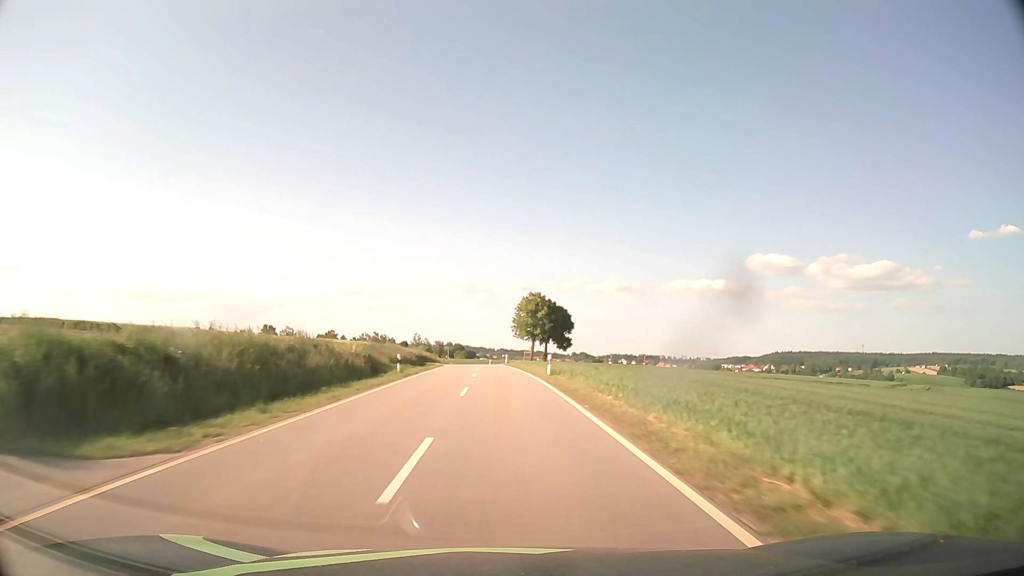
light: Day
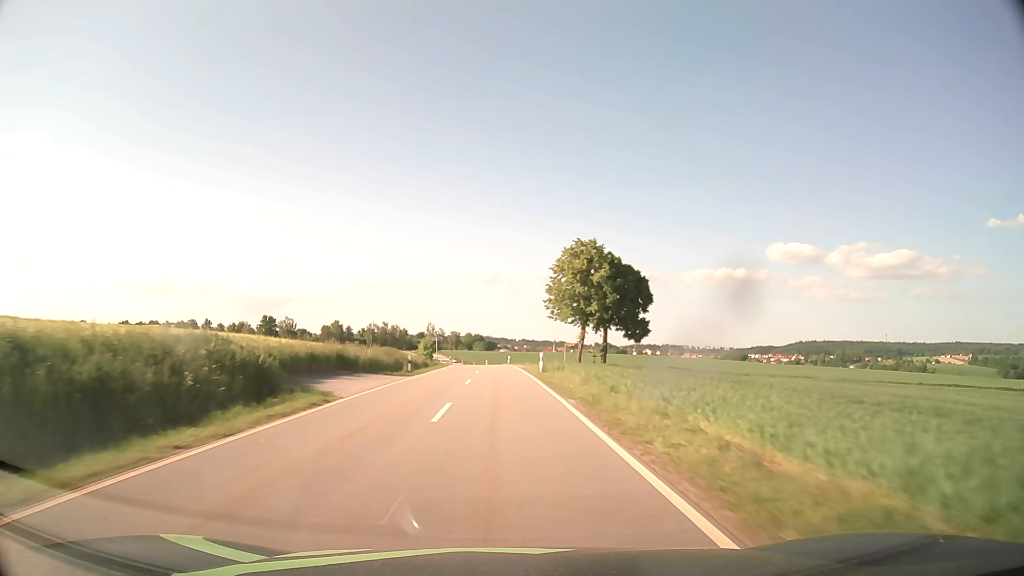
(-0.6, +42.4) m; -2°
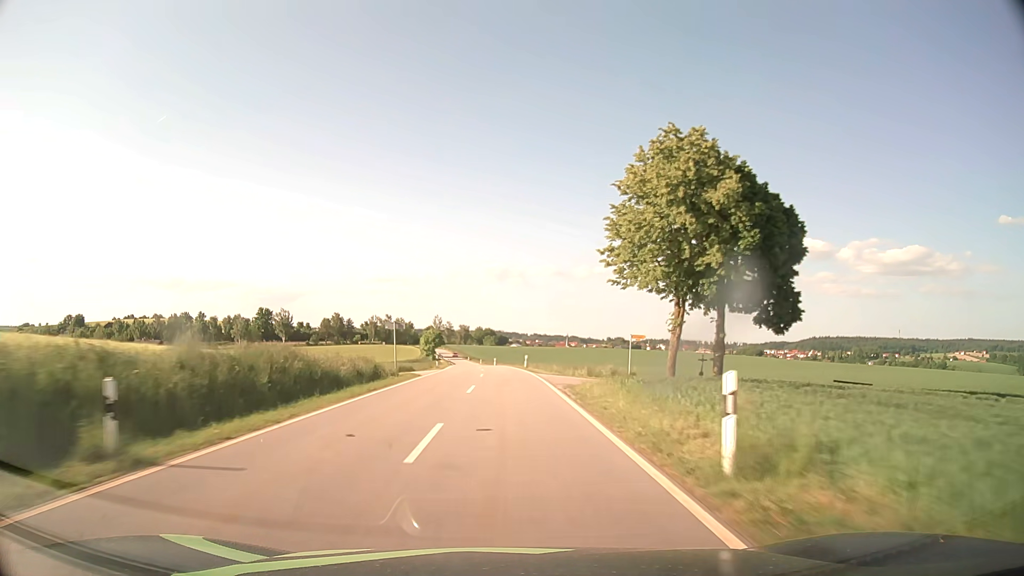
(-0.3, +28.5) m; -1°
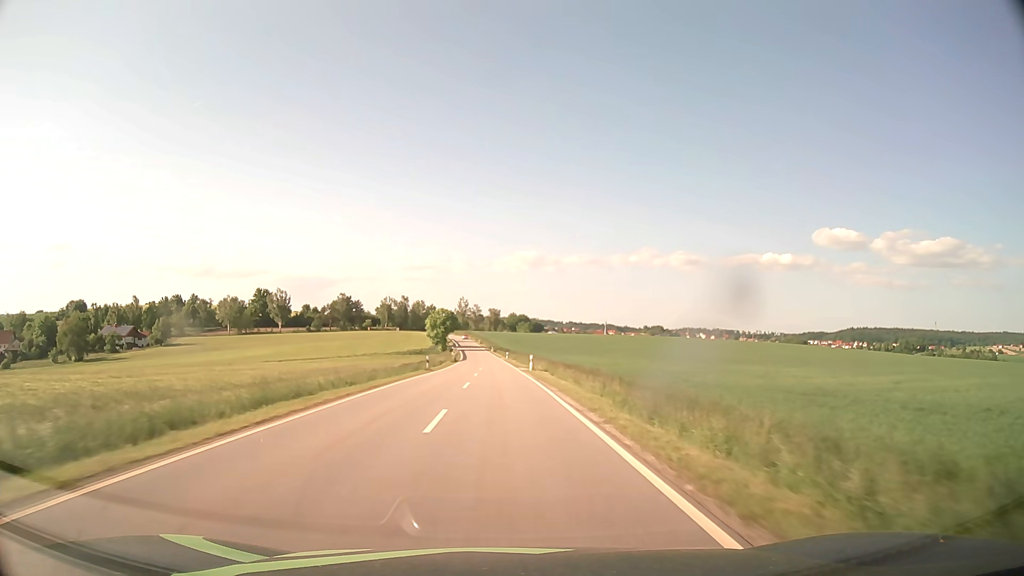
(-1.0, +58.2) m; -3°
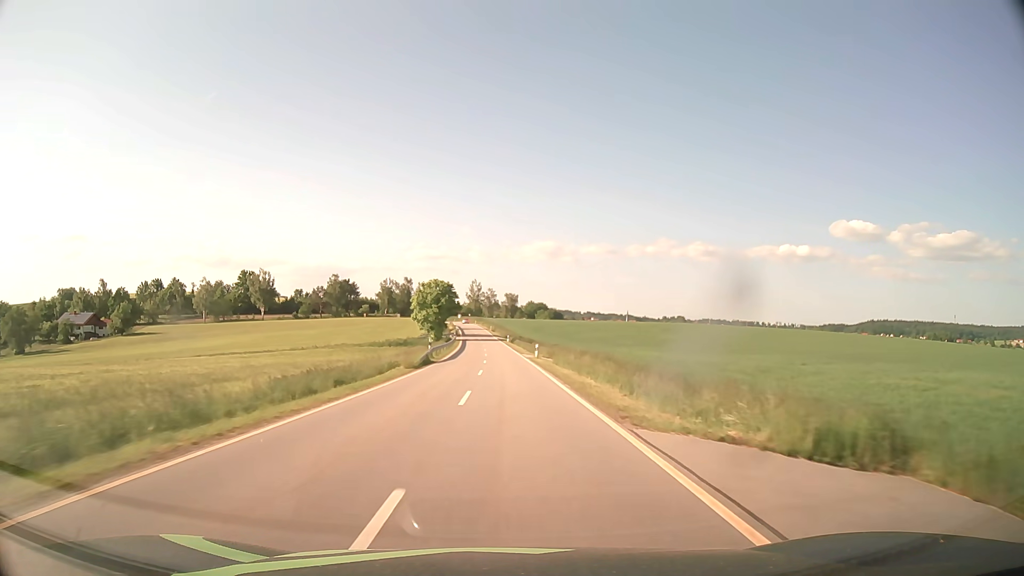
(-0.8, +44.9) m; -2°
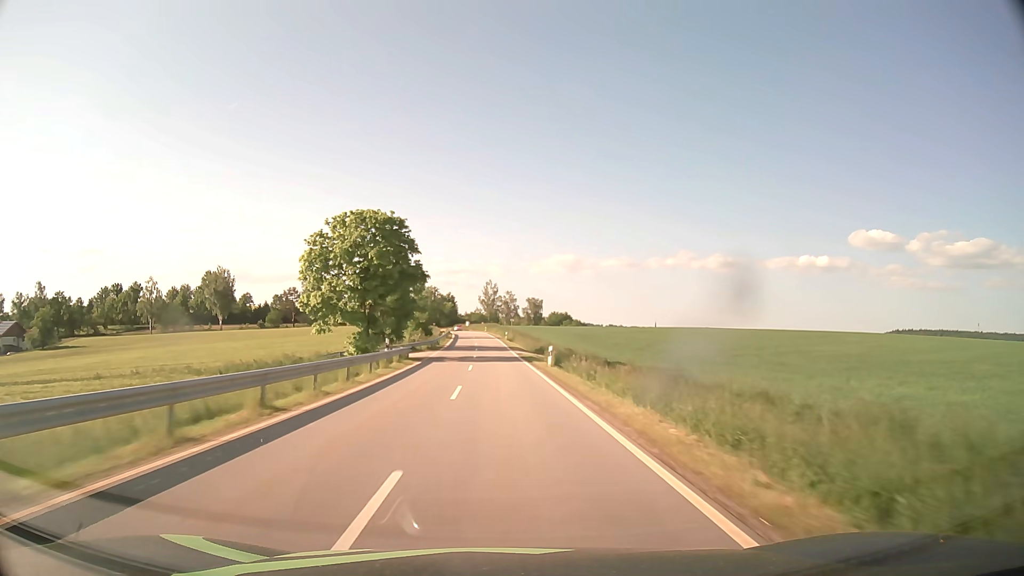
(-0.6, +59.9) m; -2°
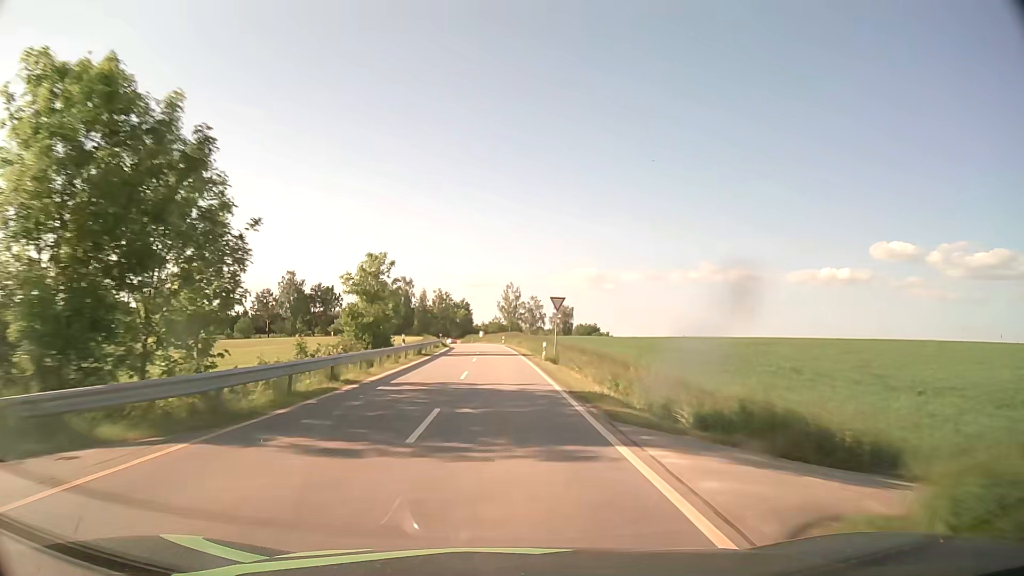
(-0.7, +42.8) m; -2°
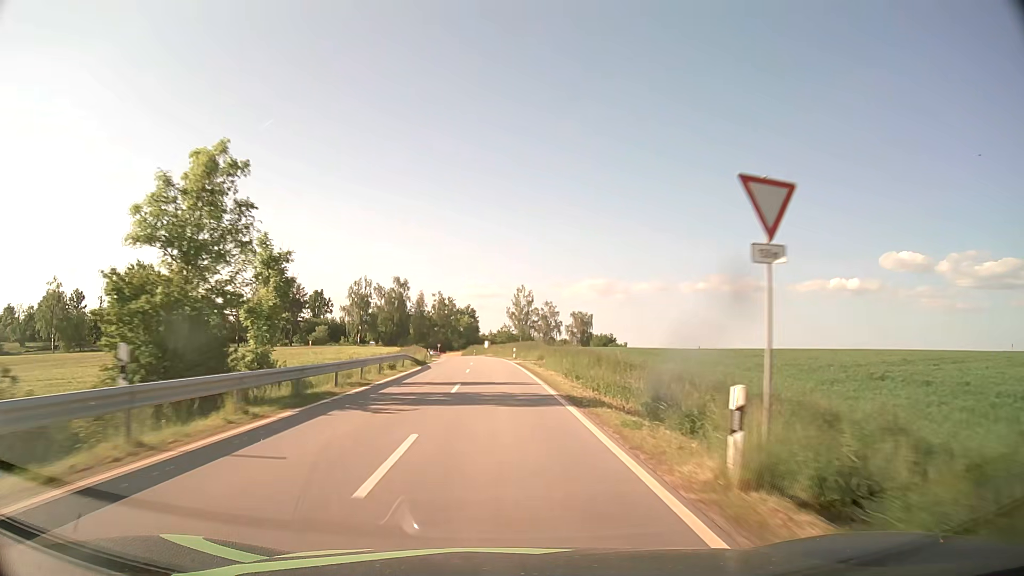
(-0.3, +26.9) m; -1°
(0, +10) (0, +20) (0, +30) (0, +40) (-1, +50) (-1, +60) (-2, +70) (-3, +80) (-4, +90) (-5, +100) m
